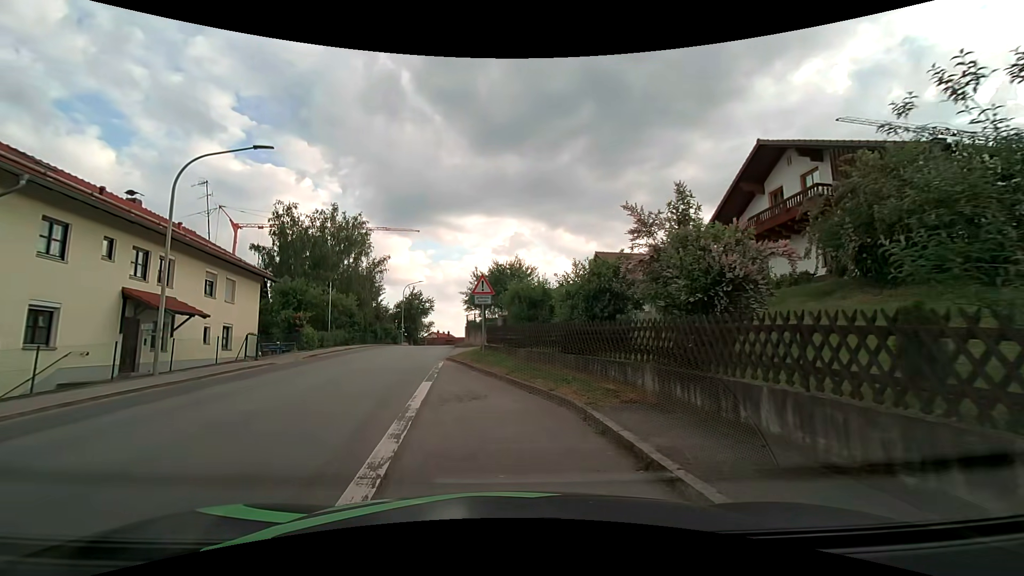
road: tertiary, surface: asphalt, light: Day
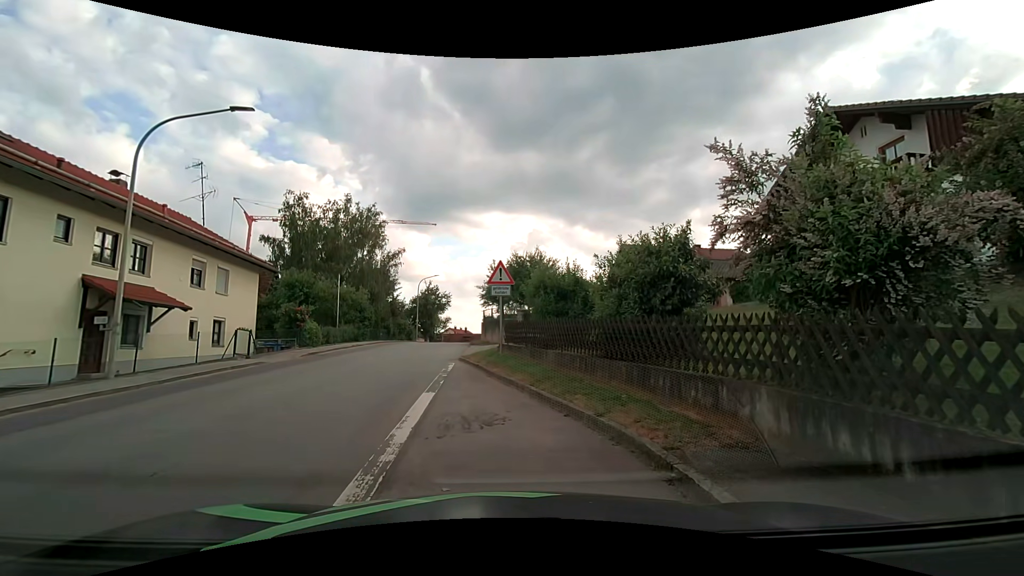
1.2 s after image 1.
(0.0, +2.6) m; 0°
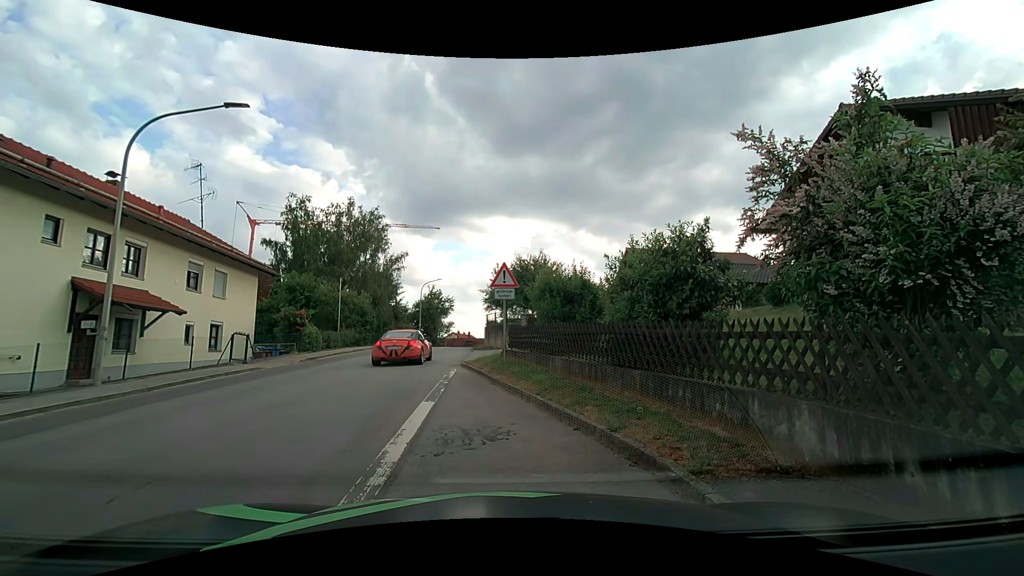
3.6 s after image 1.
(0.0, +0.6) m; 0°
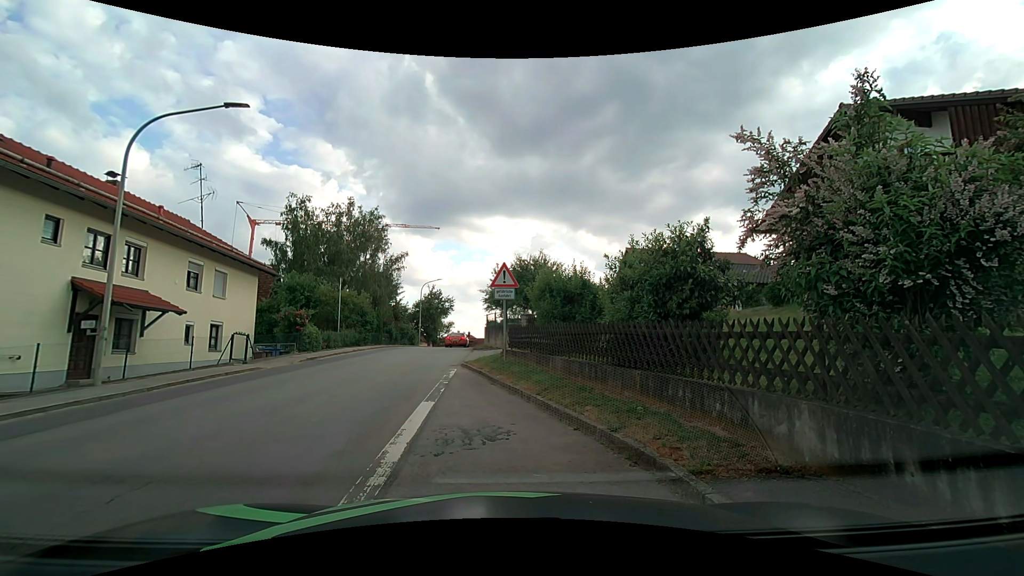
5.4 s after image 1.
(0.0, 0.0) m; 0°
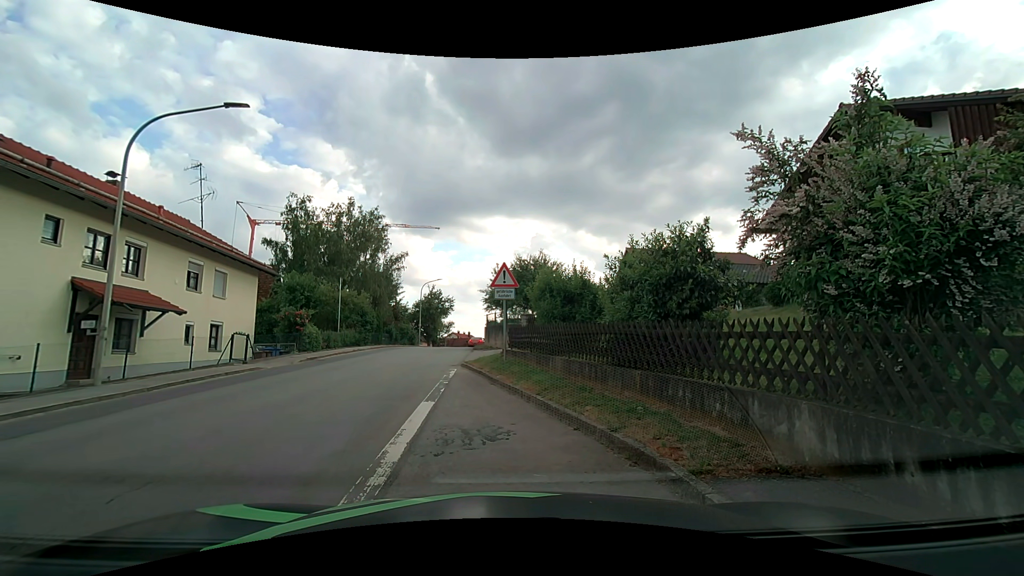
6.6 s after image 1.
(0.0, 0.0) m; 0°
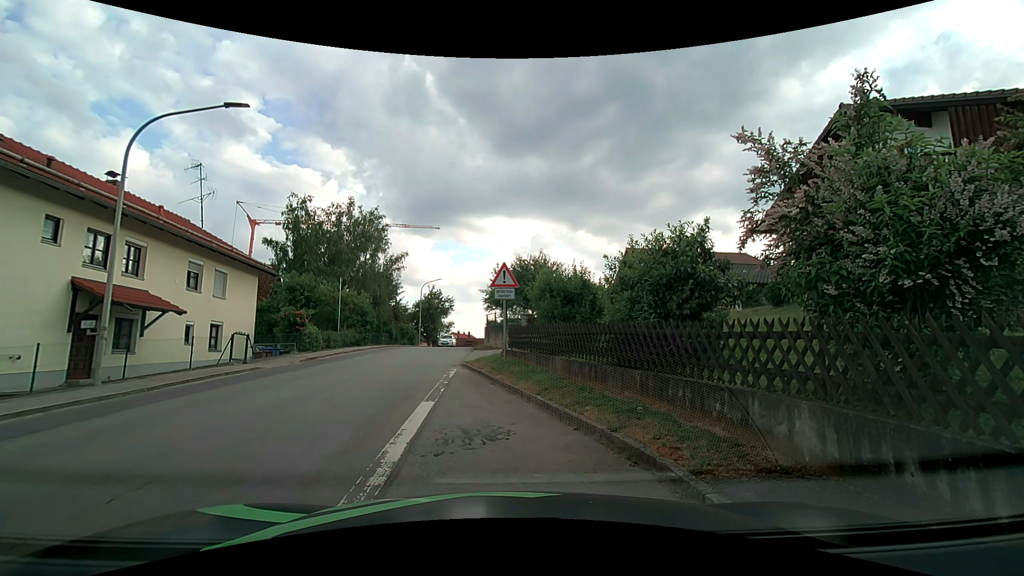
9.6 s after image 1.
(0.0, 0.0) m; 0°
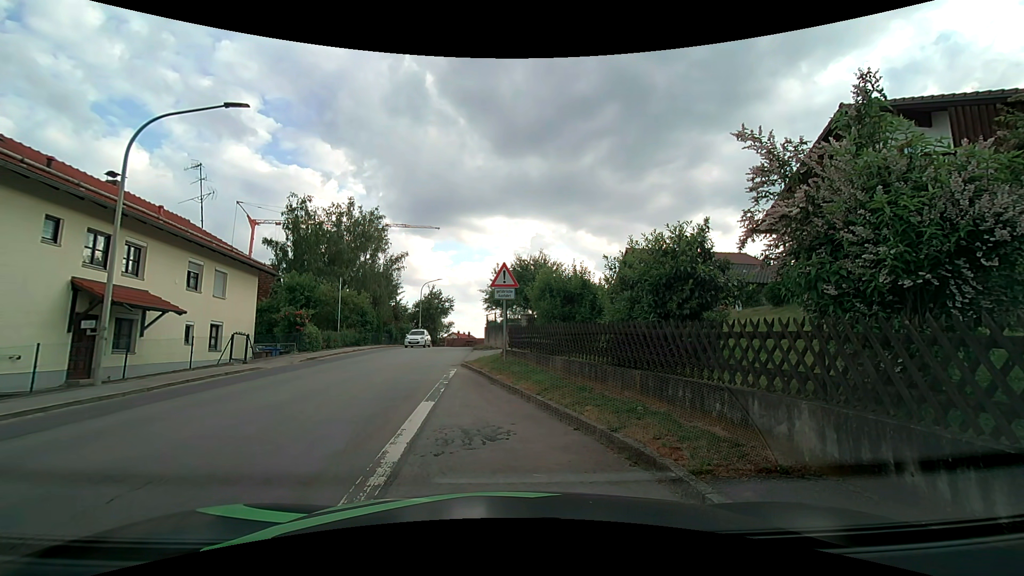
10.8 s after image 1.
(0.0, 0.0) m; 0°
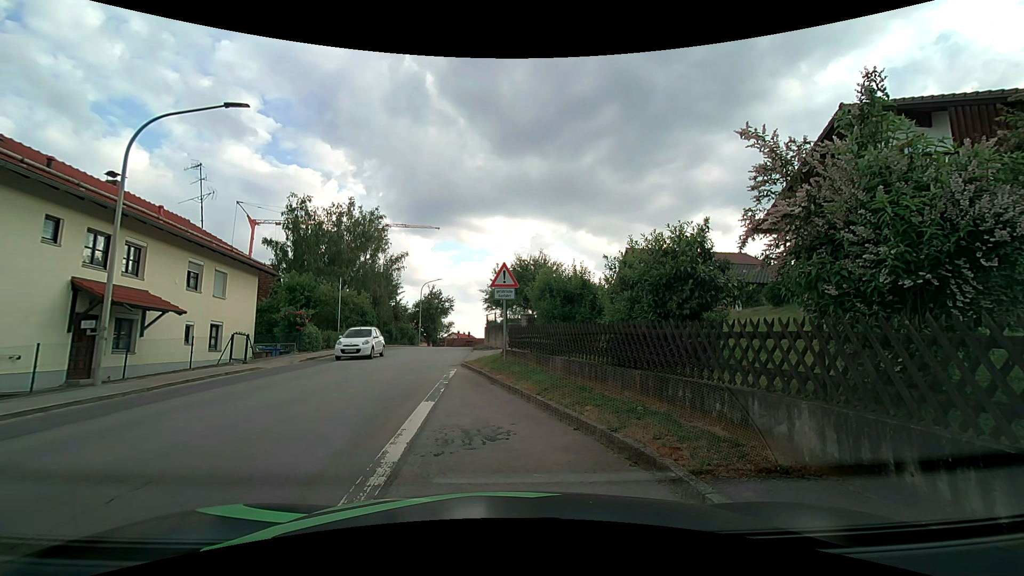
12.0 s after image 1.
(0.0, 0.0) m; 0°
